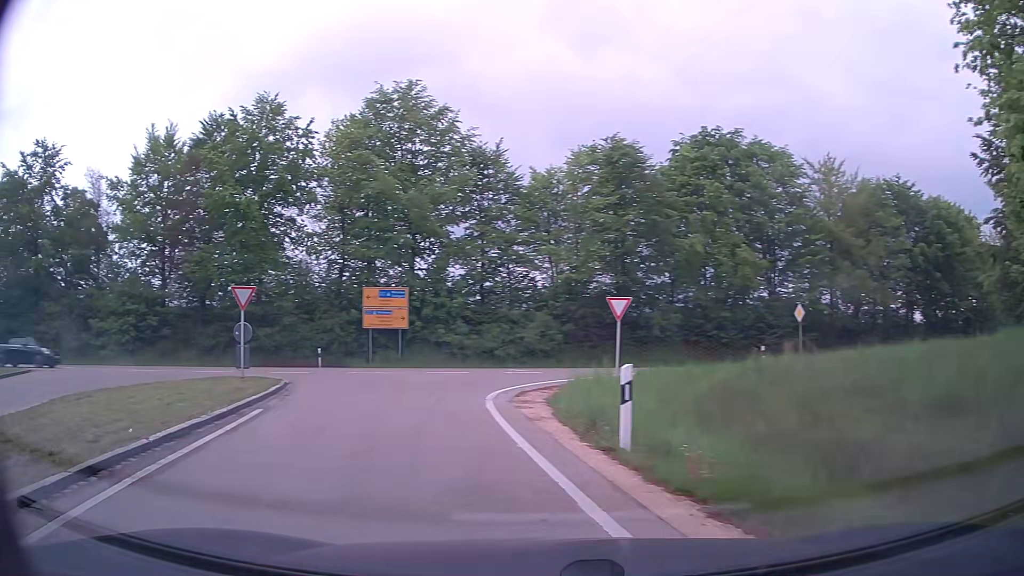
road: primary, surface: asphalt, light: Day
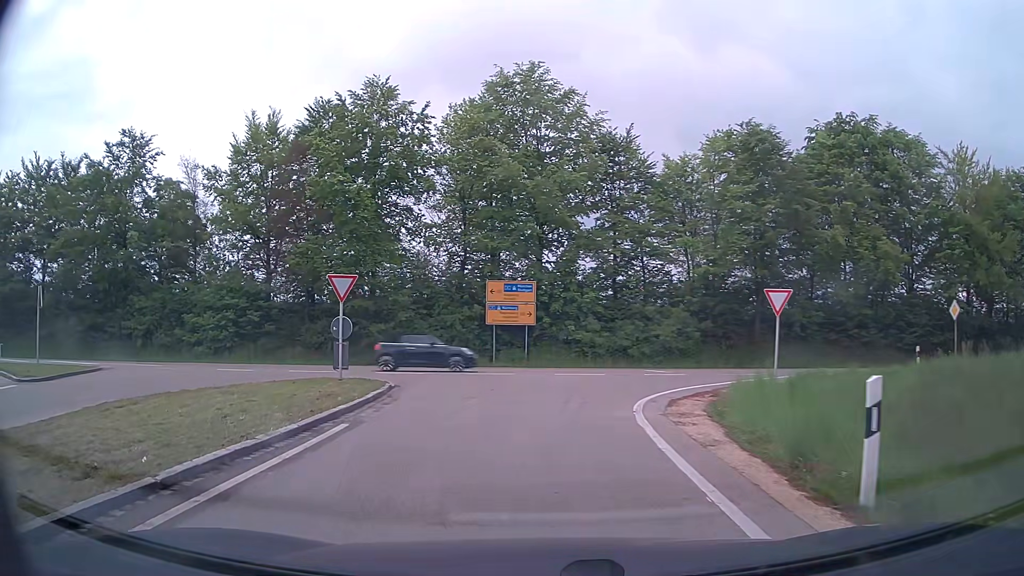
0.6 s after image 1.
(-0.4, +2.9) m; -12°
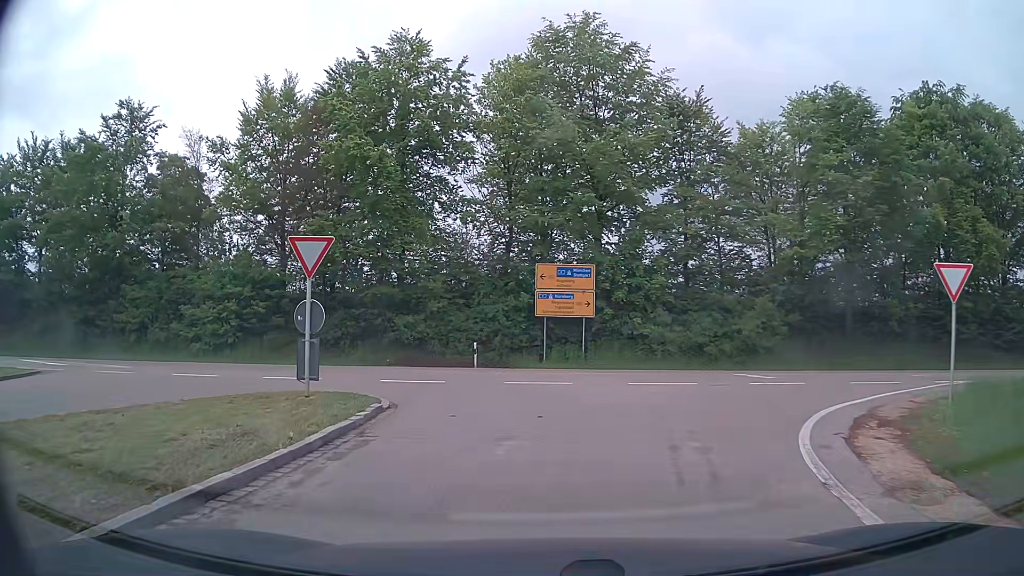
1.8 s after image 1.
(-0.4, +6.5) m; -6°
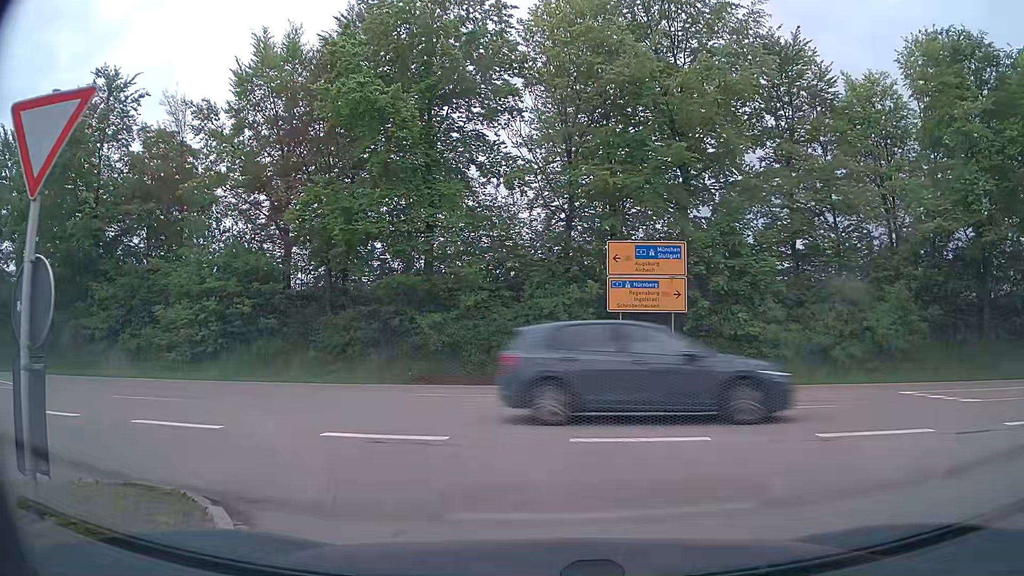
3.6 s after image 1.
(-0.3, +8.1) m; -5°
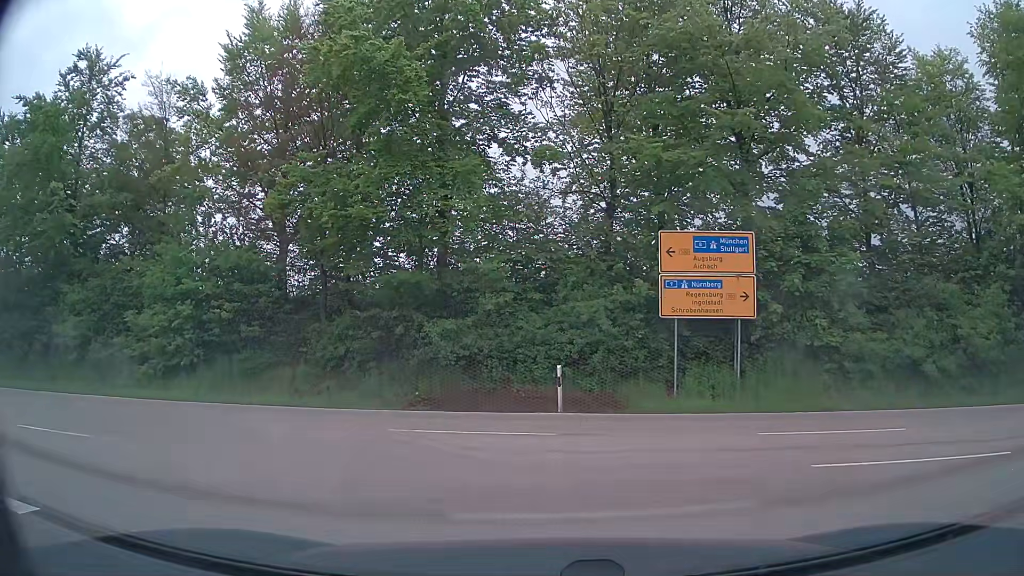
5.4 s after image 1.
(-0.1, +4.3) m; -4°
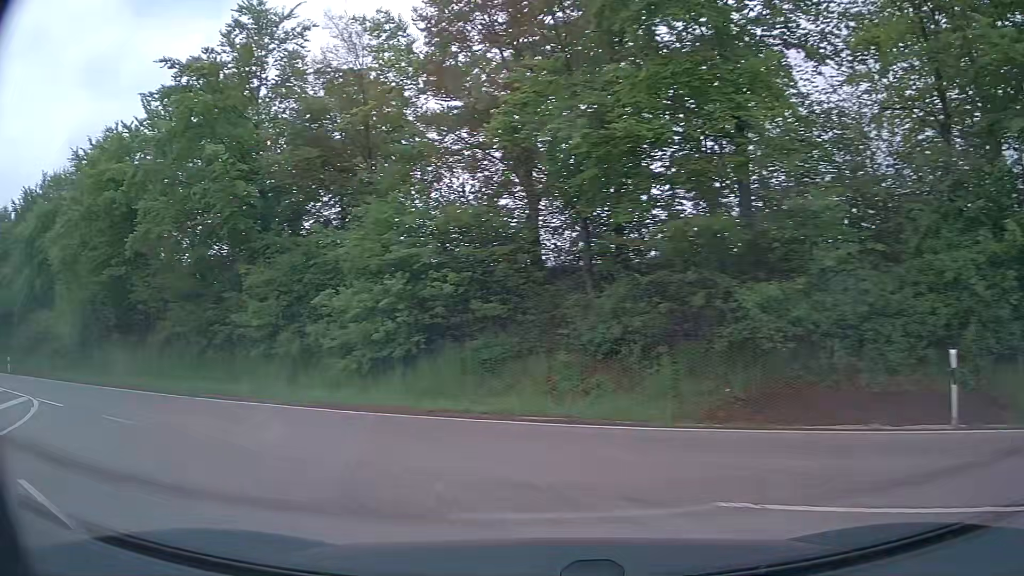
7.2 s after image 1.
(-0.8, +6.4) m; -20°
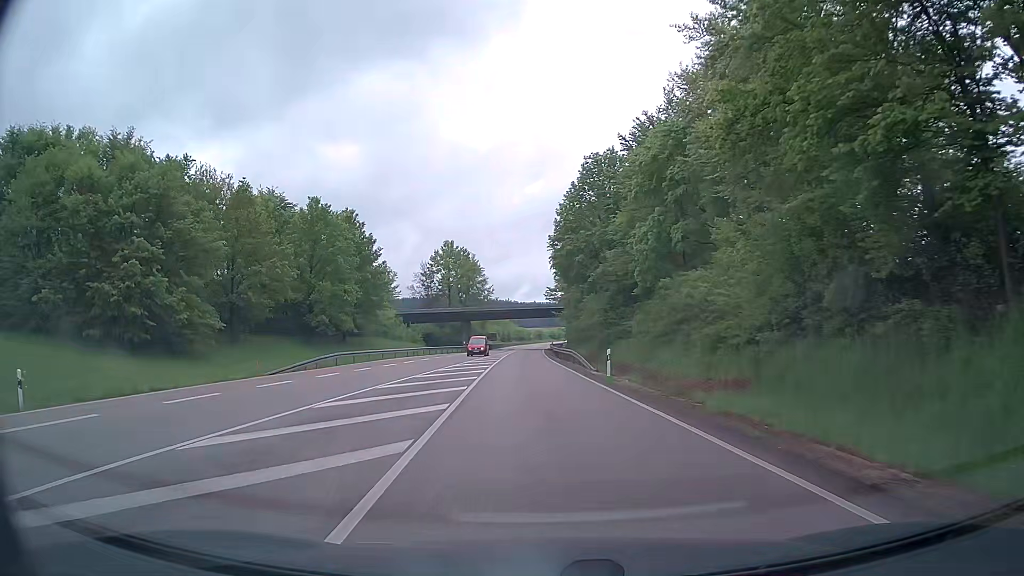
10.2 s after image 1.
(-15.7, +17.5) m; -60°
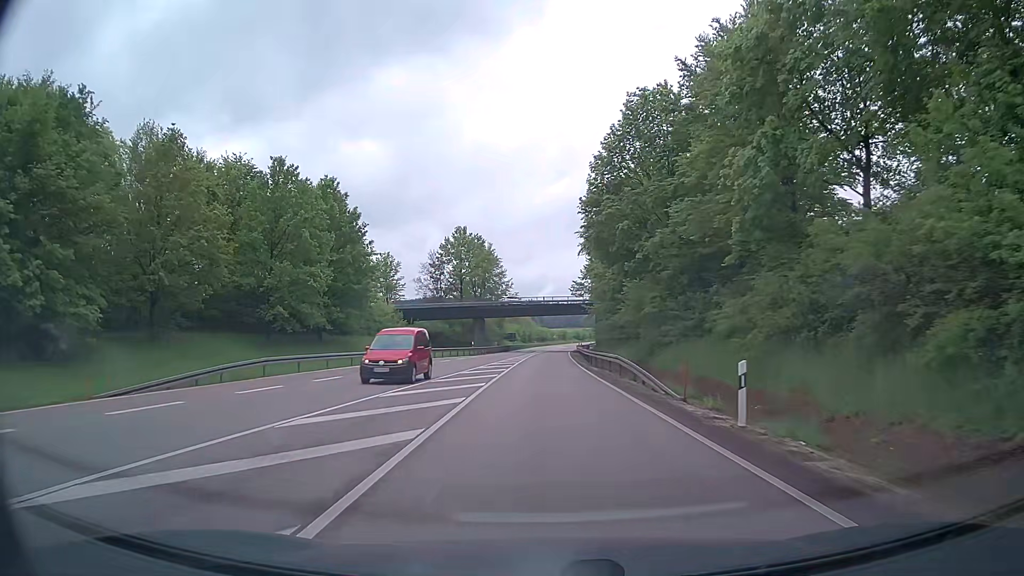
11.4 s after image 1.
(-0.5, +16.0) m; -2°
